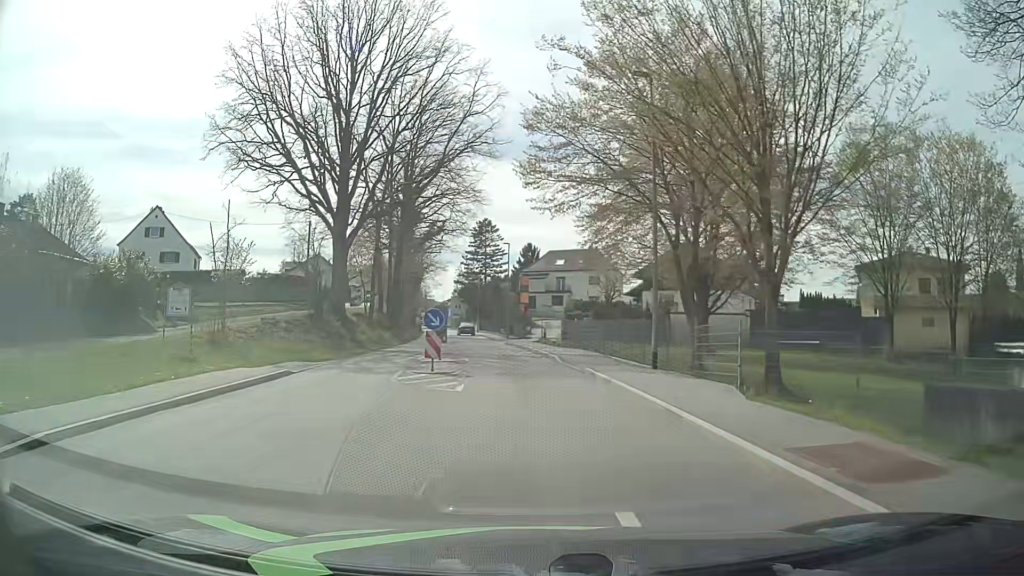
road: tertiary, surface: asphalt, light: Day
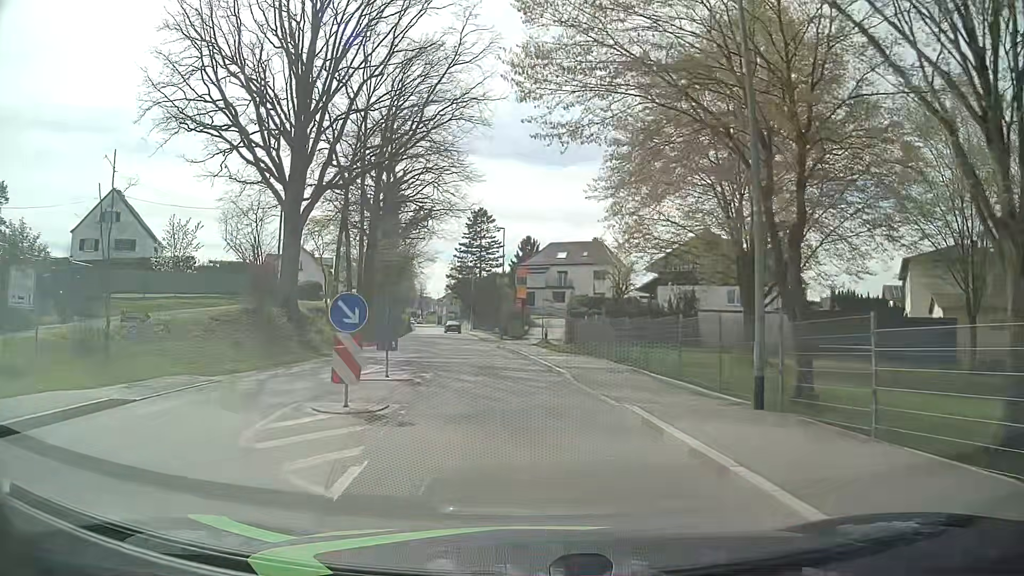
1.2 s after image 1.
(0.0, +8.6) m; +1°
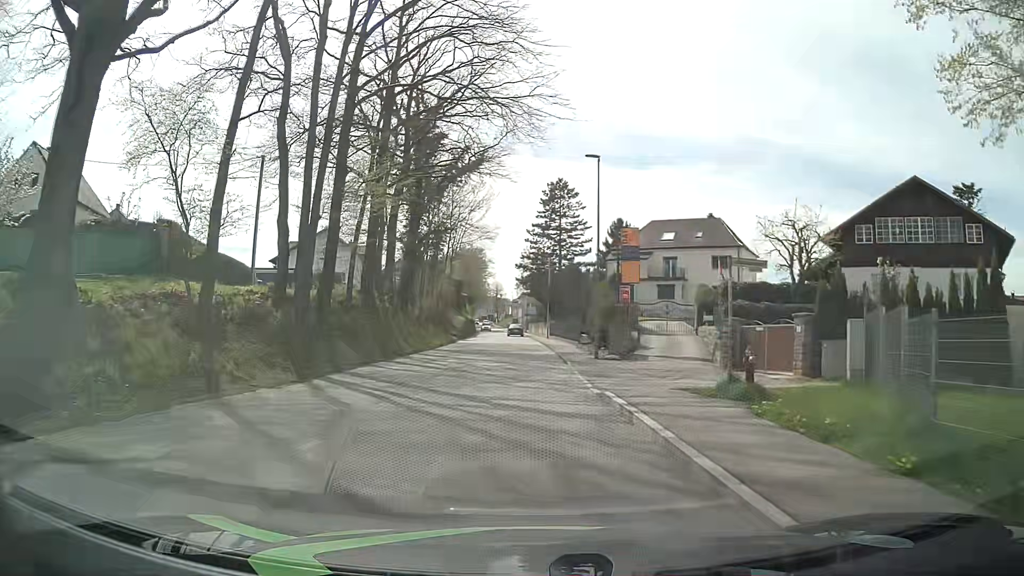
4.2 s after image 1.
(-1.6, +22.6) m; -8°
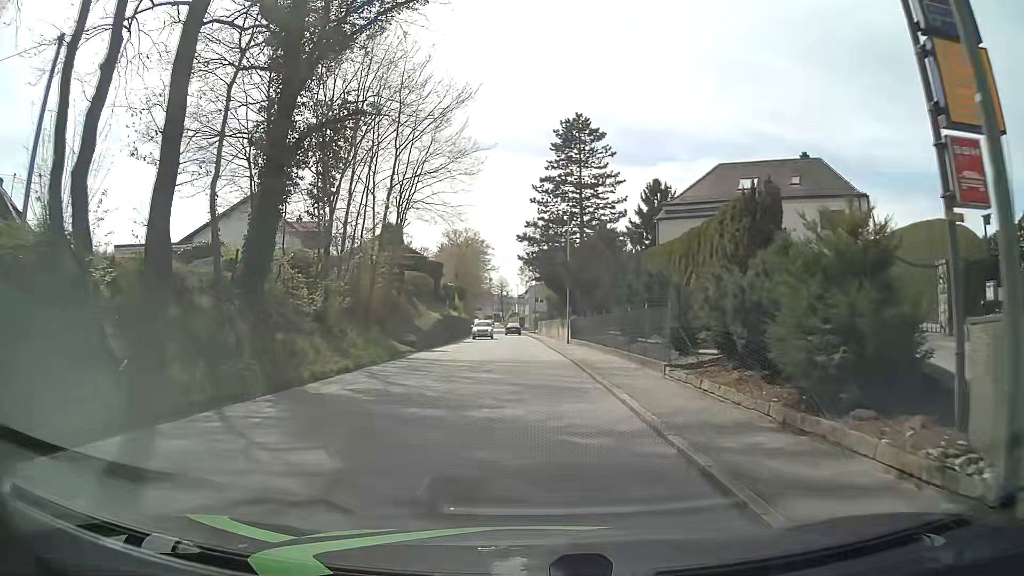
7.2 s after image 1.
(+0.1, +23.7) m; +1°
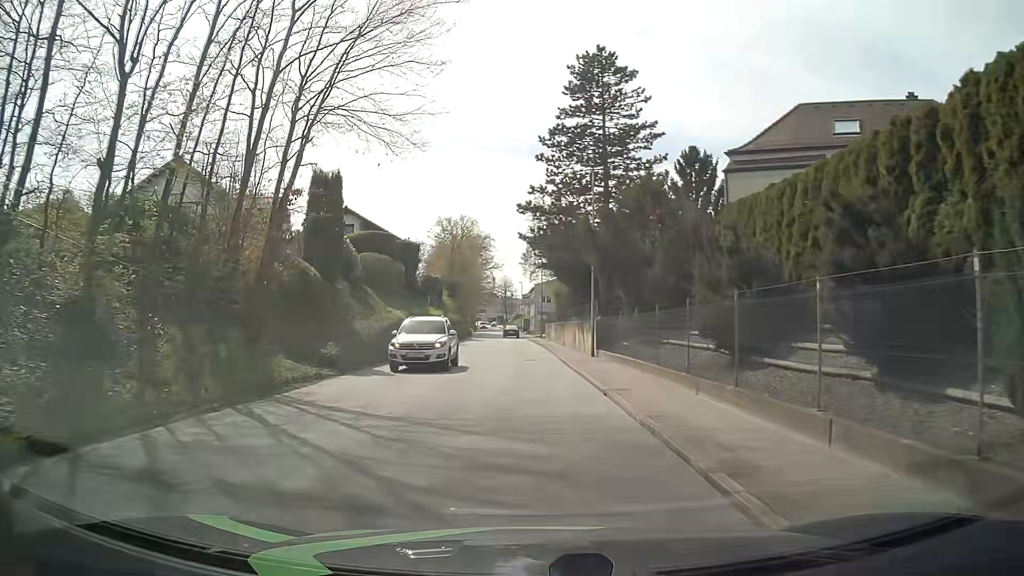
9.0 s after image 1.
(-0.2, +14.3) m; -1°
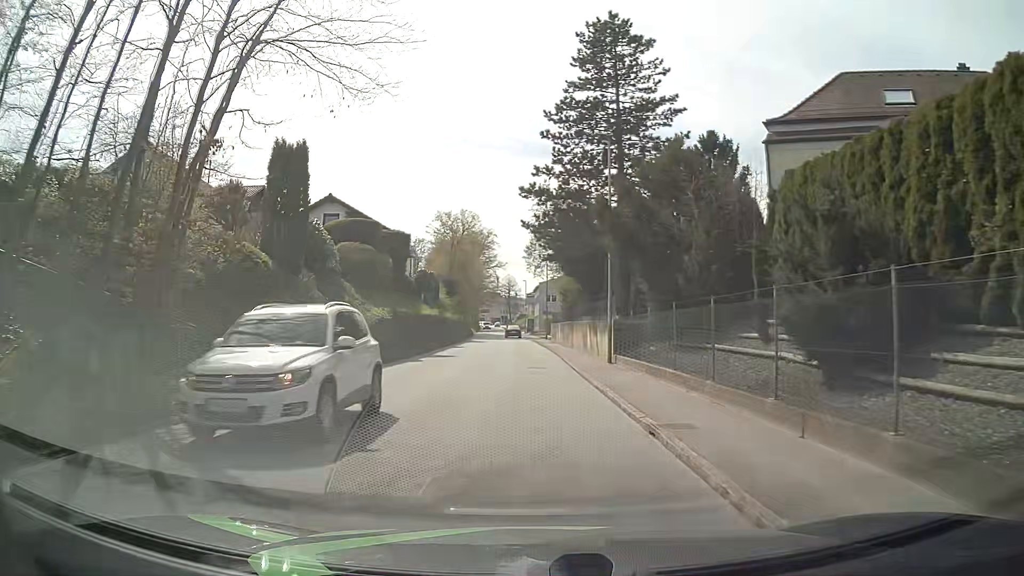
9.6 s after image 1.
(0.0, +4.8) m; 0°
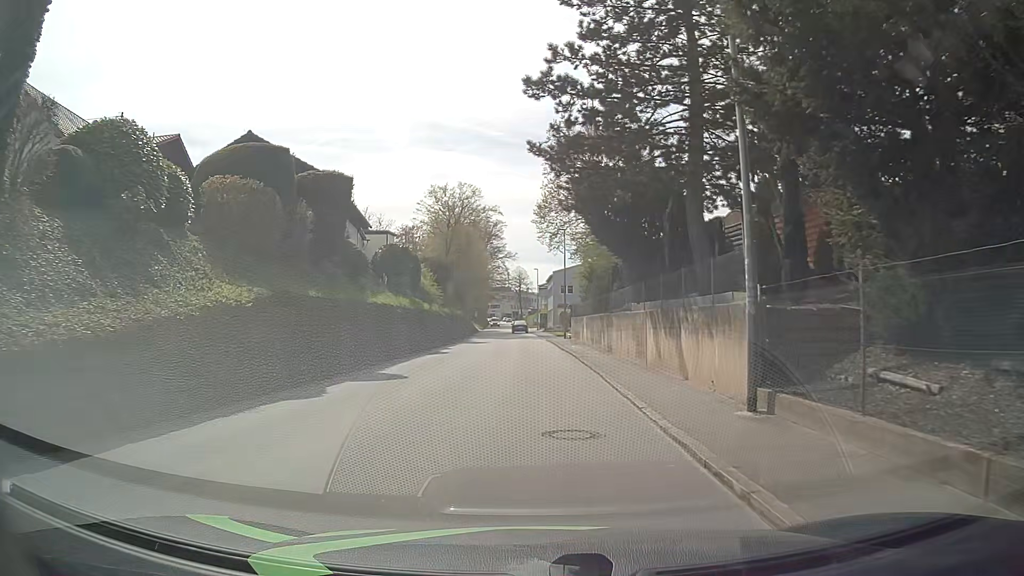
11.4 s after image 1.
(-0.2, +14.4) m; -1°
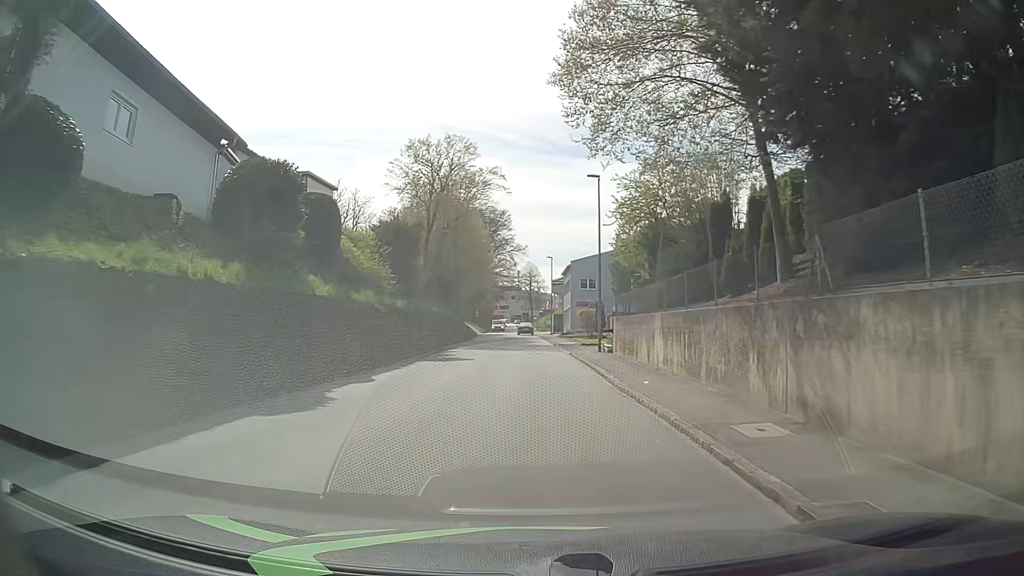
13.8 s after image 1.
(-0.2, +19.2) m; -1°
(0, +10) (0, +20) (0, +30) (0, +40) (0, +50) (-1, +60) (-1, +70) (-1, +80) (-1, +90) (-2, +100) m
